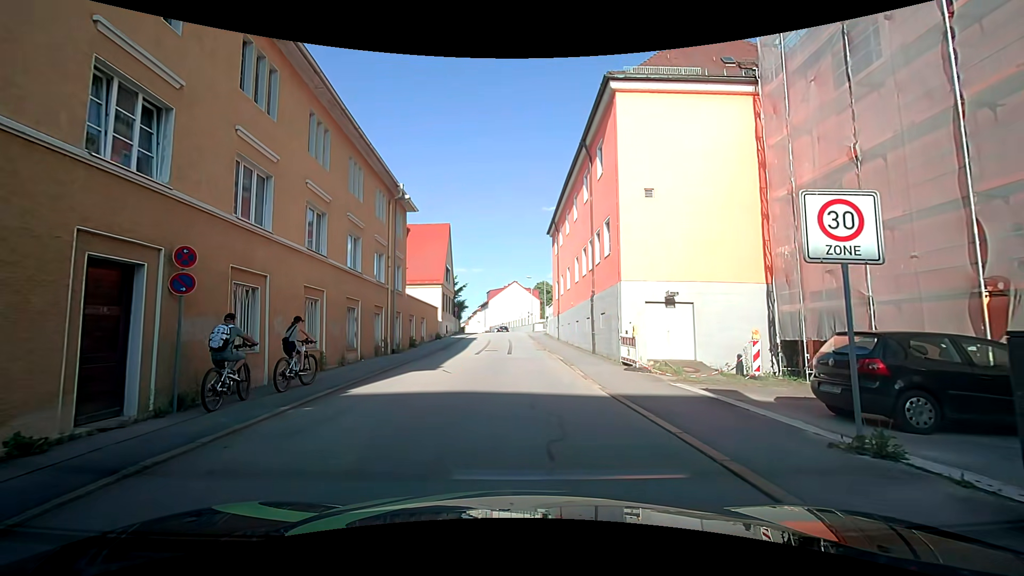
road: residential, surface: asphalt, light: Day
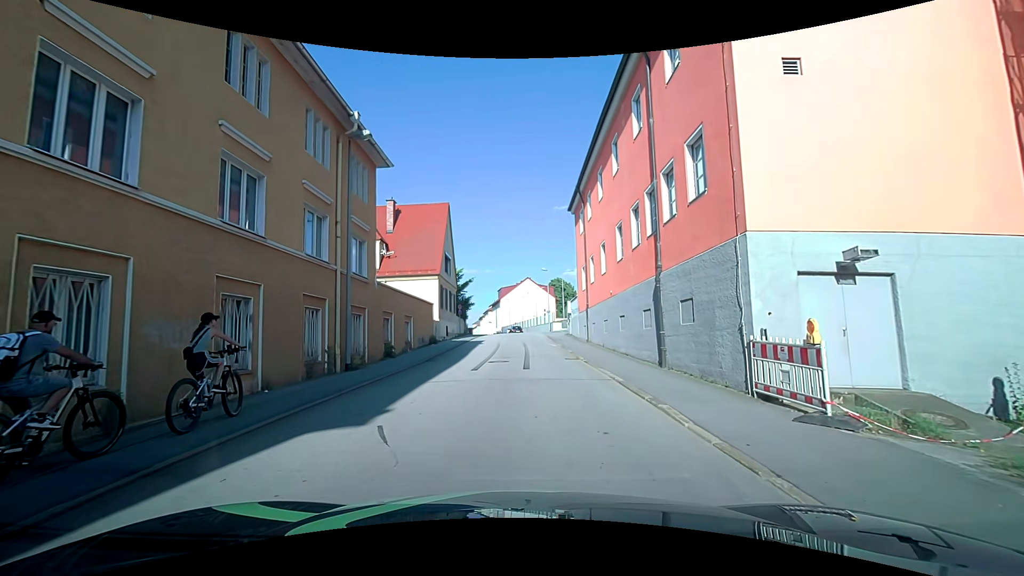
(-0.1, +9.2) m; -2°
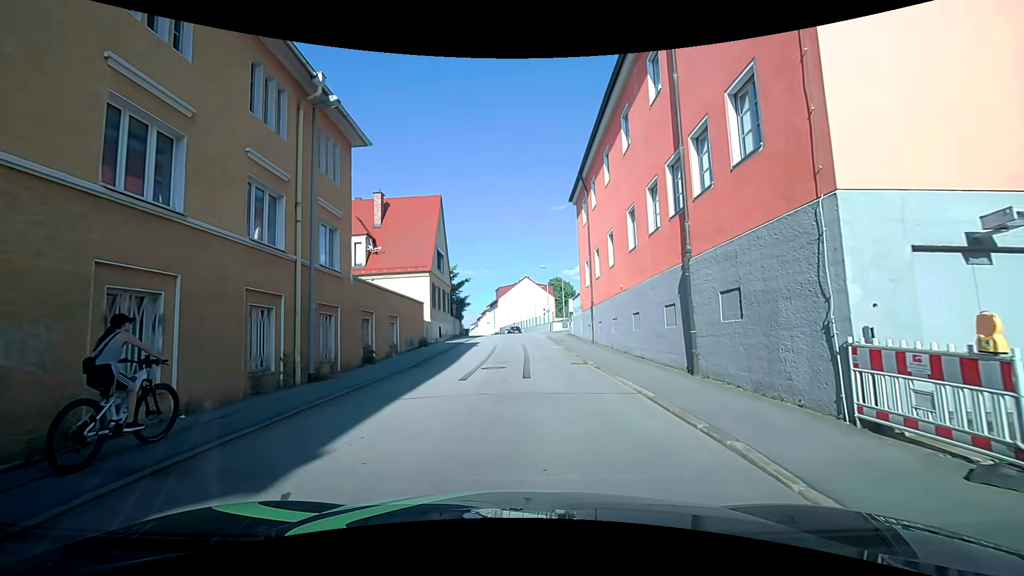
(0.0, +2.8) m; 0°
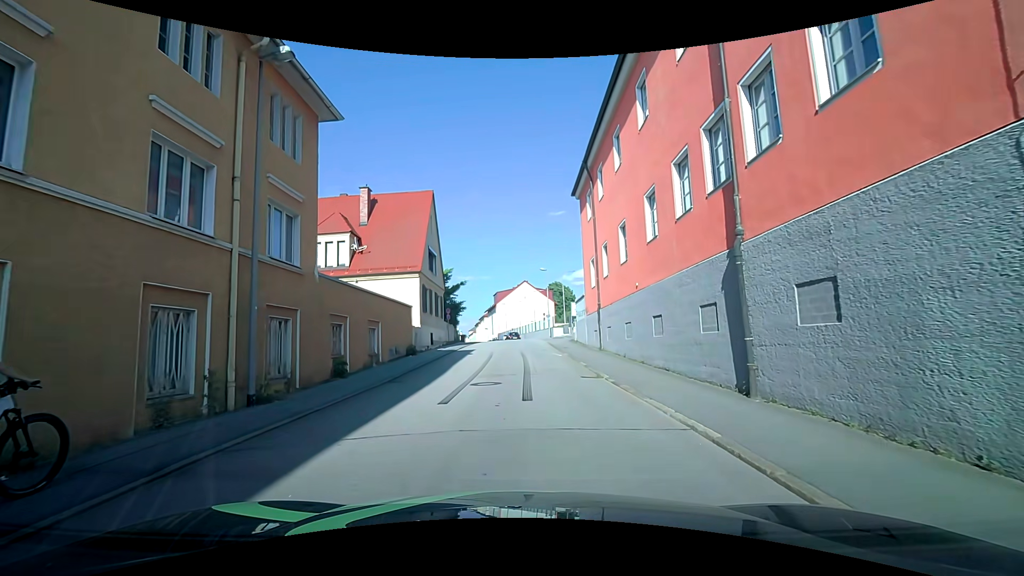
(0.0, +3.0) m; 0°
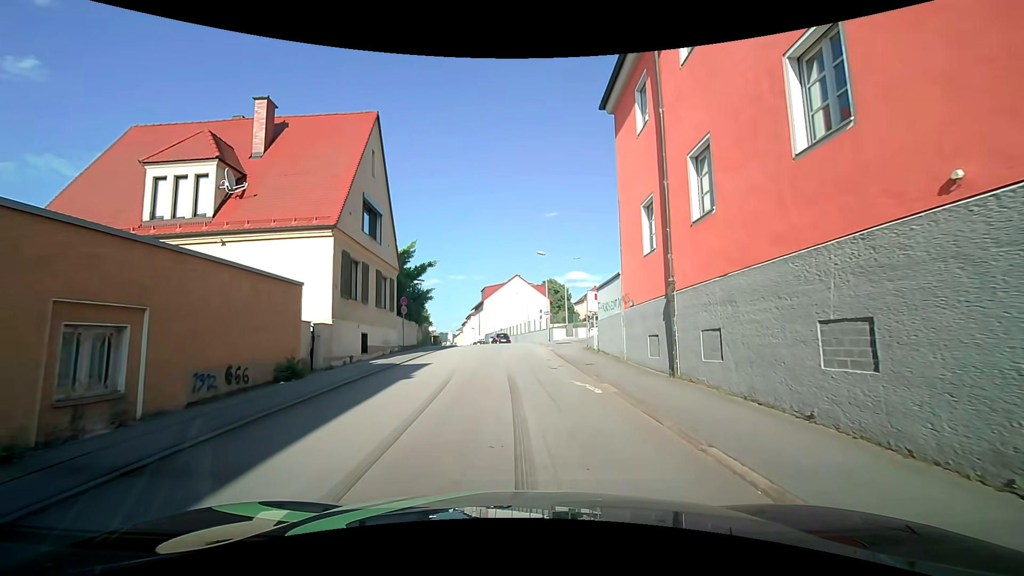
(0.0, +13.2) m; +1°
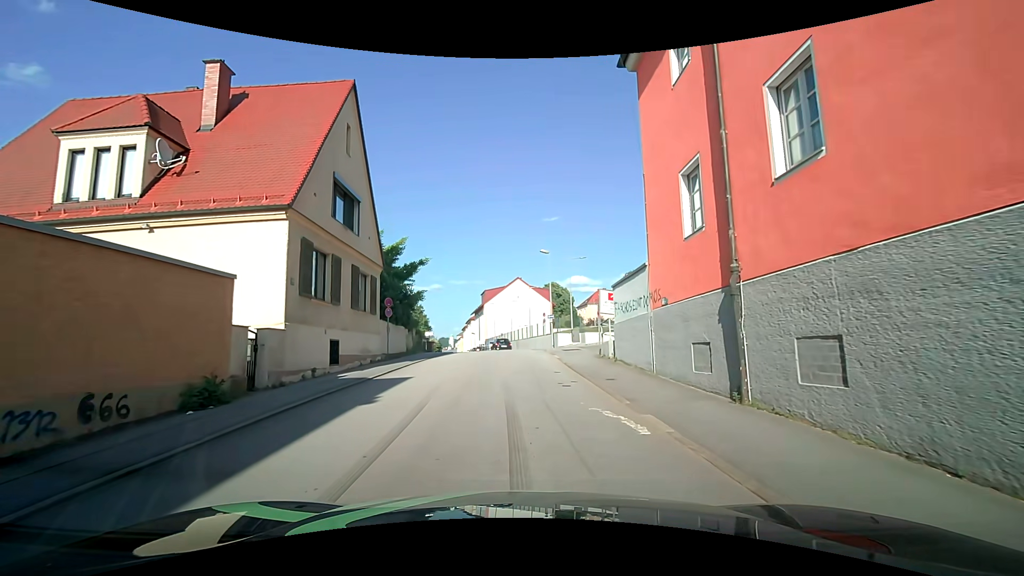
(-0.1, +3.6) m; 0°
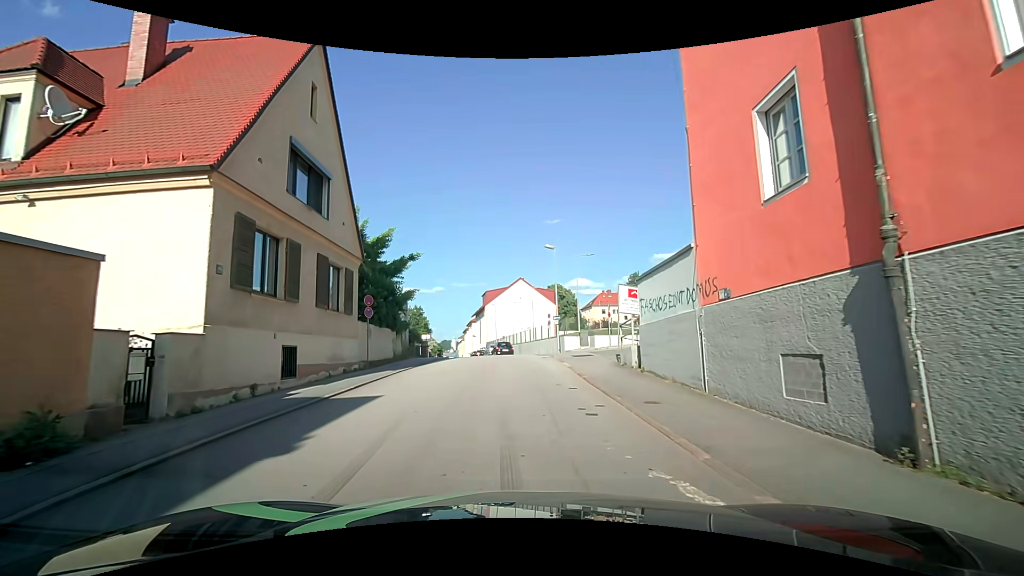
(-0.1, +3.6) m; 0°
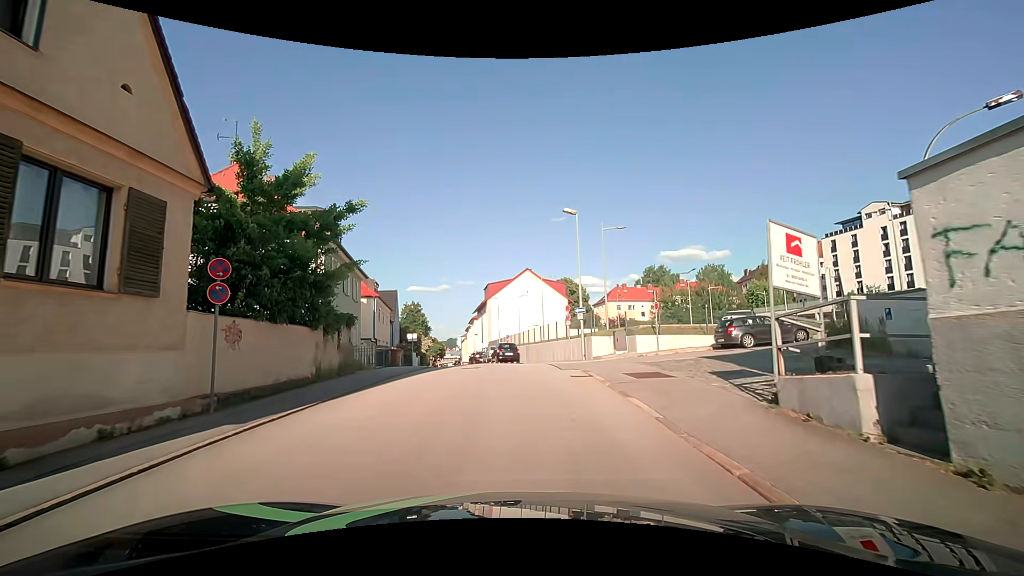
(-0.2, +10.7) m; -1°
(0, +10) (0, +20) (-2, +30) (-5, +39) (-6, +49) (-7, +59) (-9, +69) (-11, +79) (-13, +89) (-14, +99) m
